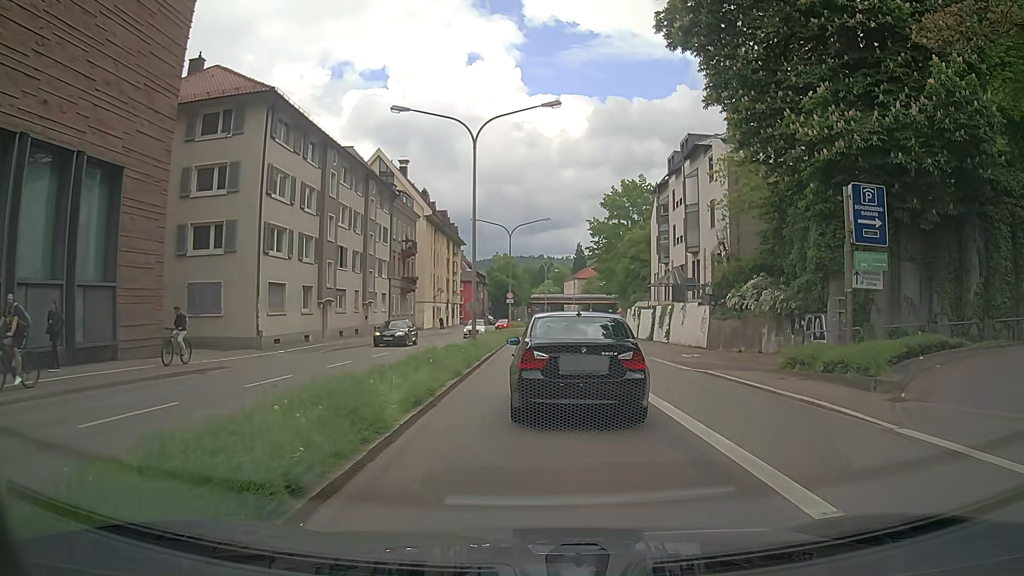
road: primary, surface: asphalt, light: Day
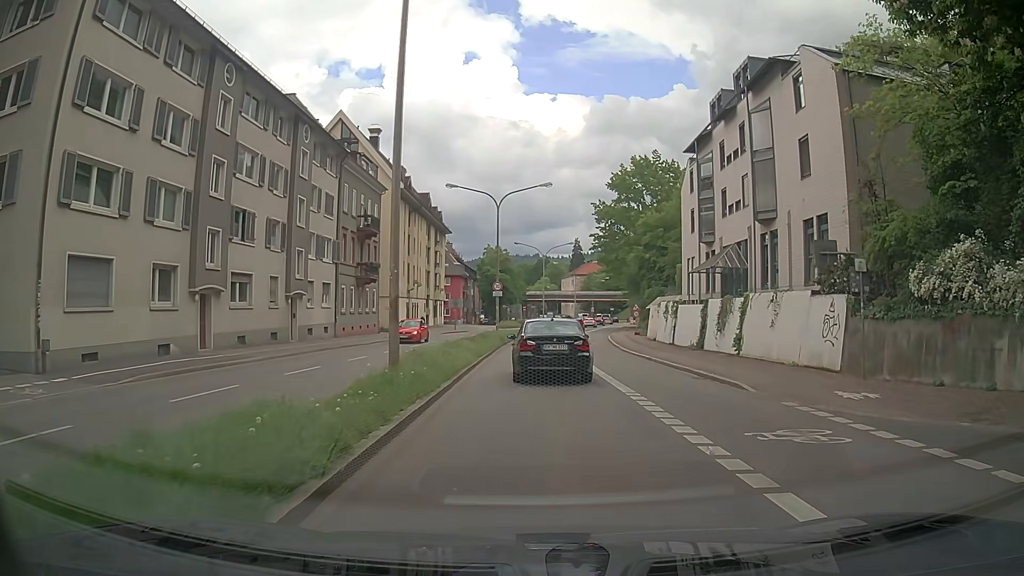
(+0.2, +15.4) m; 0°
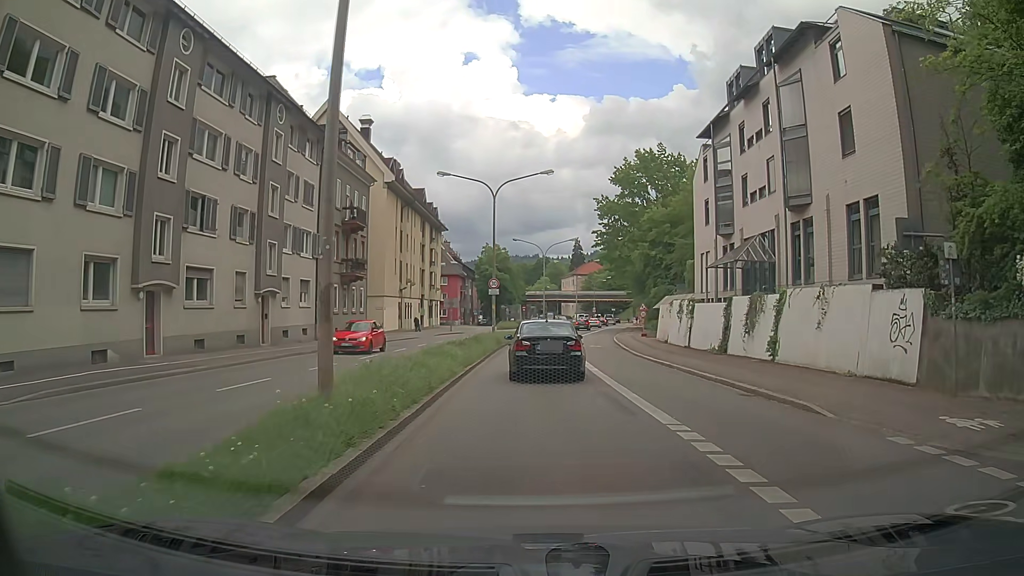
(0.0, +4.0) m; 0°
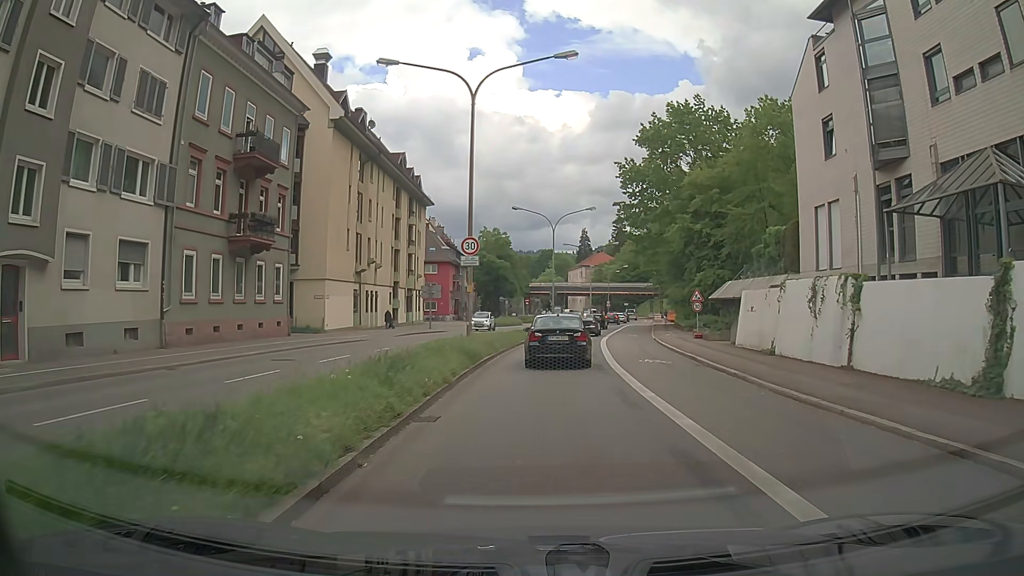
(0.0, +18.0) m; 0°
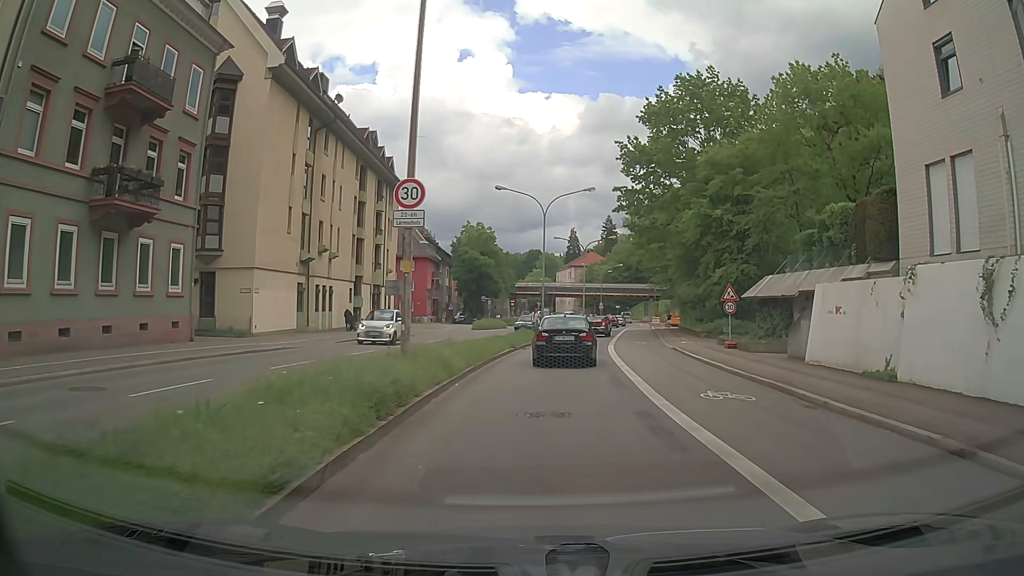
(+0.1, +9.3) m; +1°
